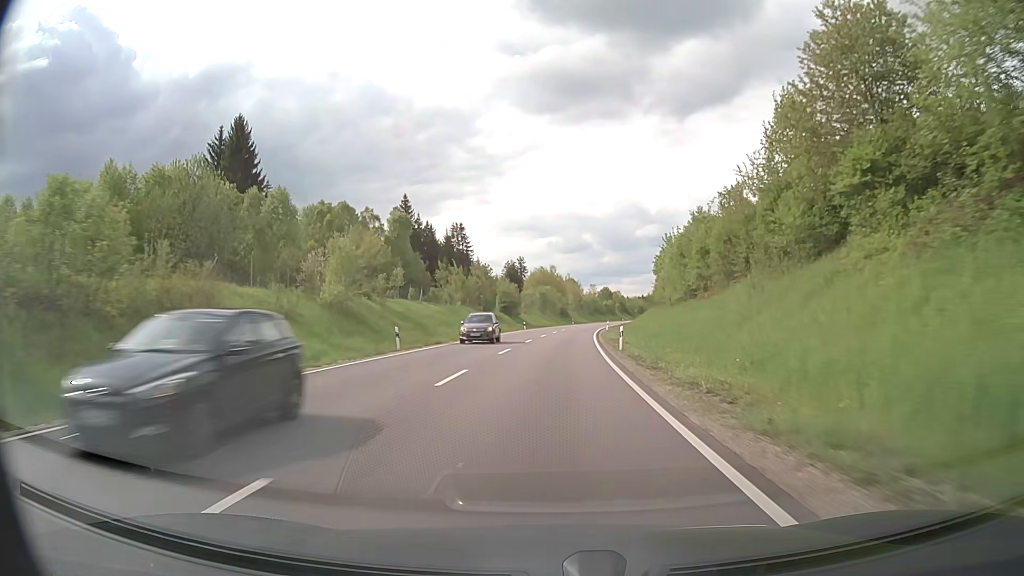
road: primary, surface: asphalt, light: Day
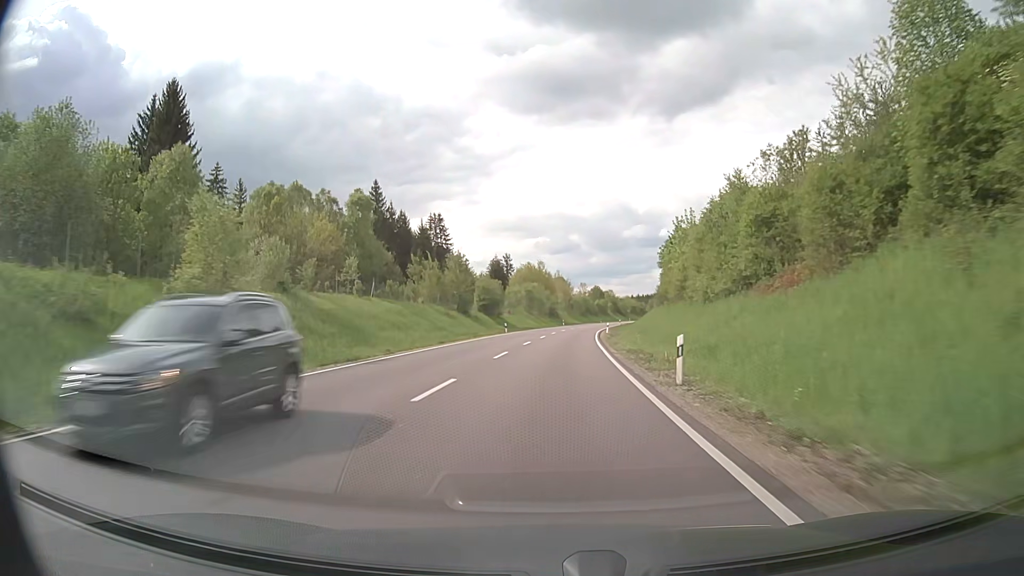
(+0.2, +14.7) m; +1°
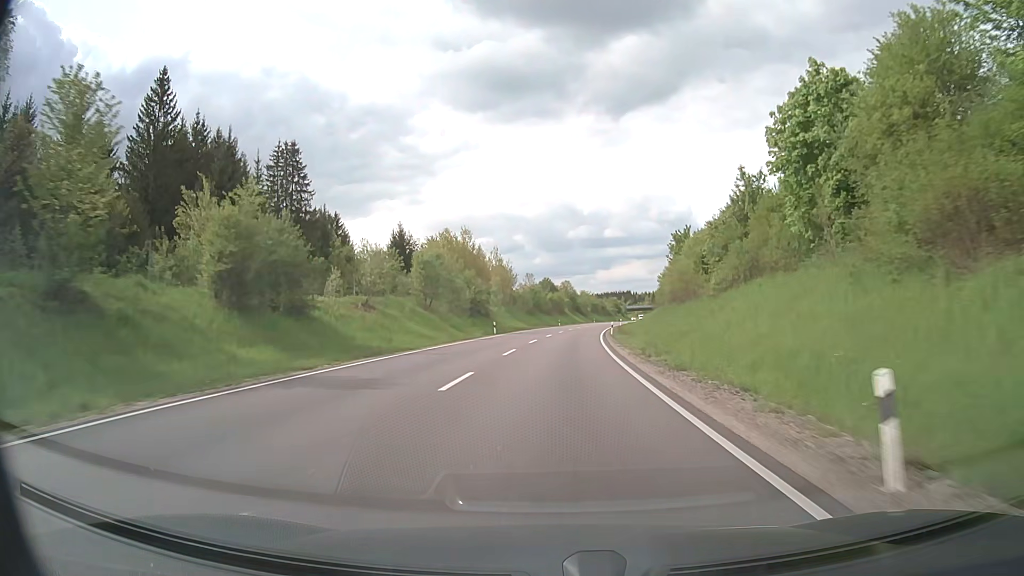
(+2.2, +58.9) m; +4°
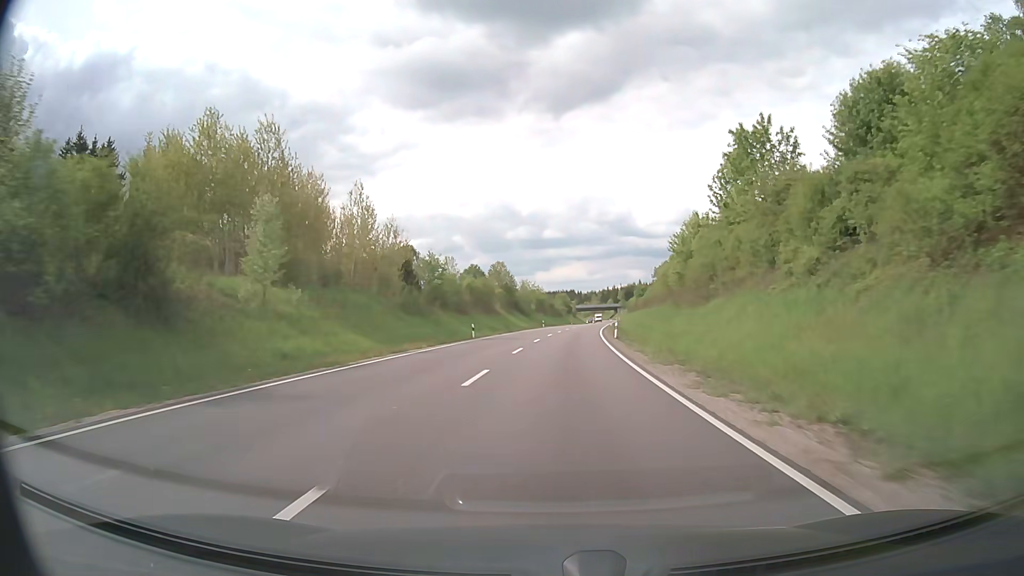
(+2.8, +59.4) m; +5°
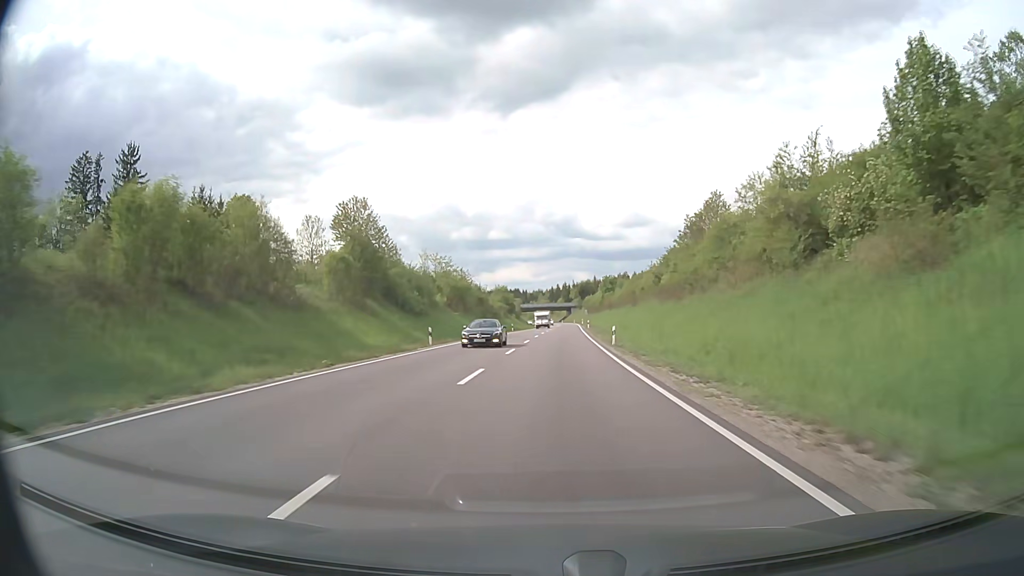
(+2.6, +60.0) m; +5°
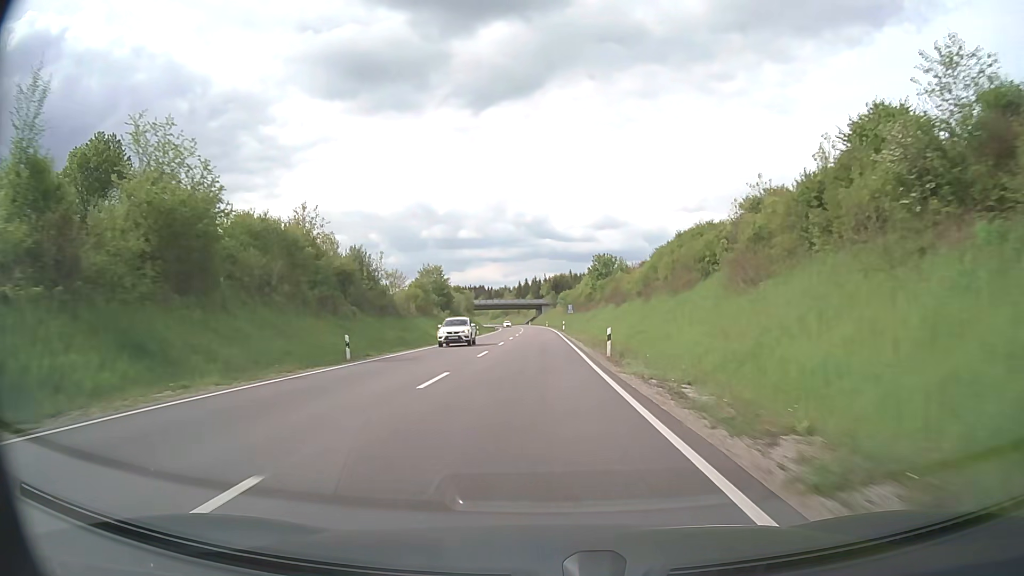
(+1.8, +60.7) m; +3°
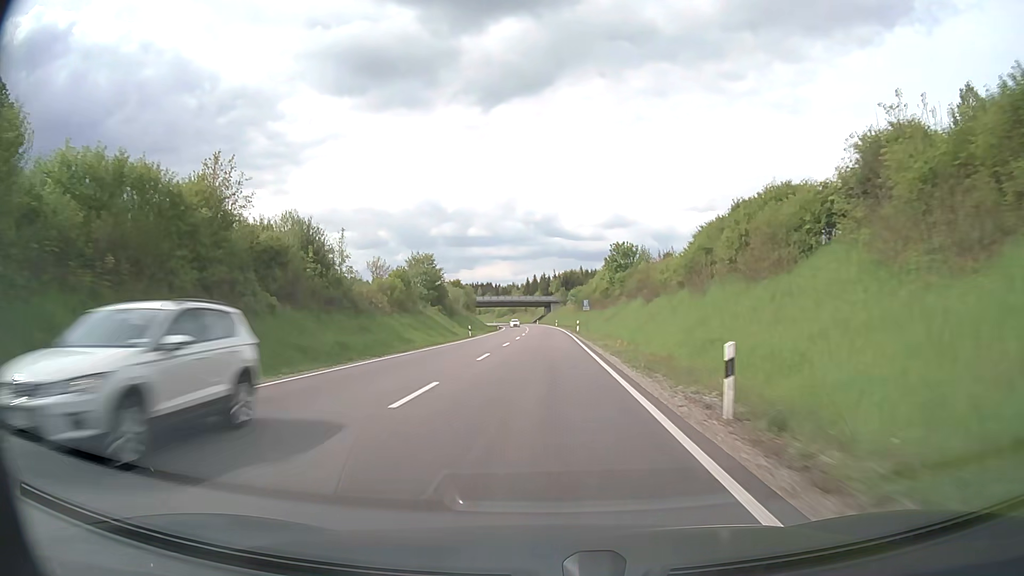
(-0.1, +15.3) m; -1°
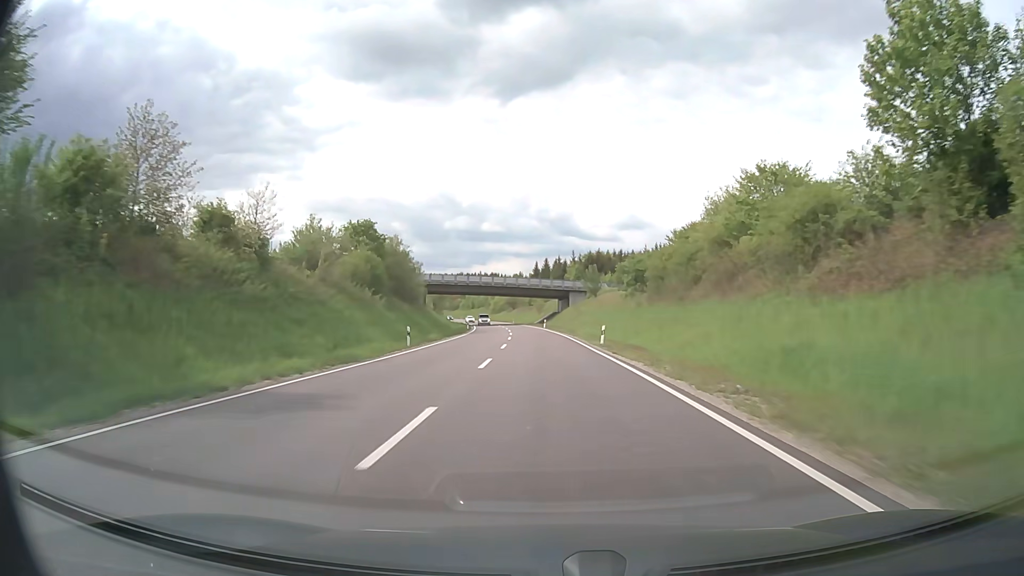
(-1.0, +76.8) m; -1°
(0, +10) (0, +20) (0, +30) (-1, +40) (-1, +50) (-2, +60) (-2, +70) (-3, +80) (-4, +90) (-5, +100) m
